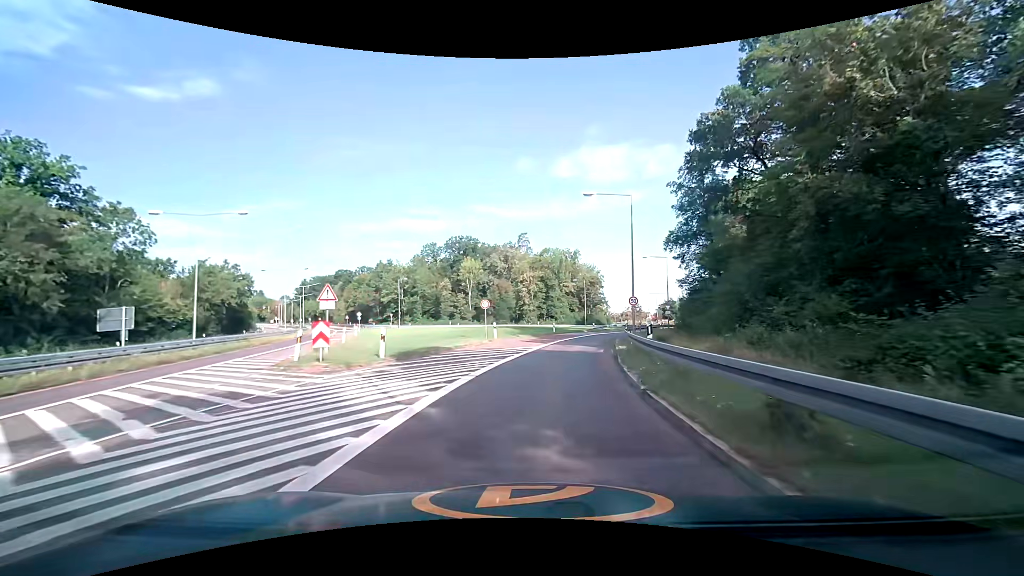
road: trunk_link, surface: asphalt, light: Day
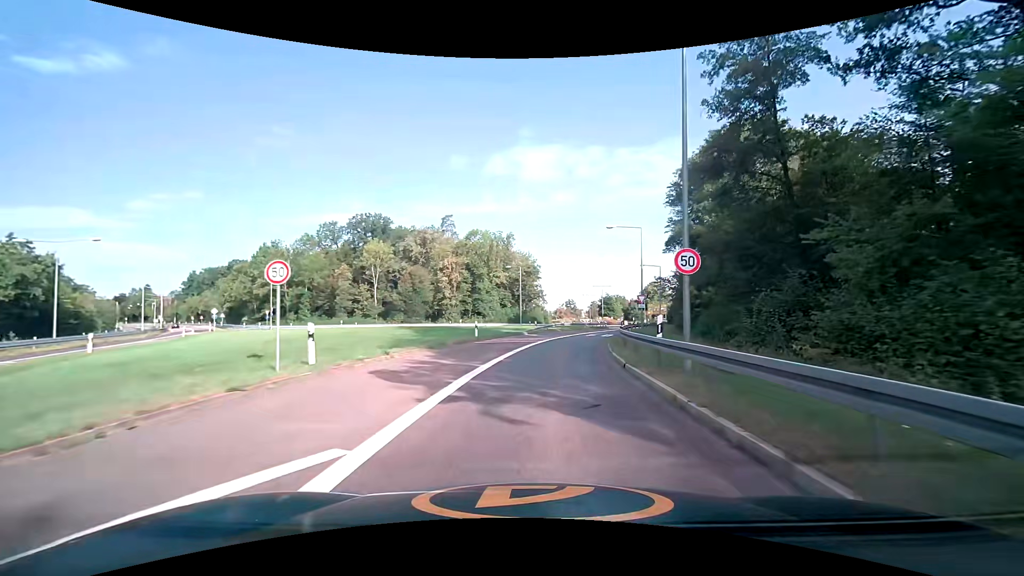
(+1.3, +21.1) m; +8°
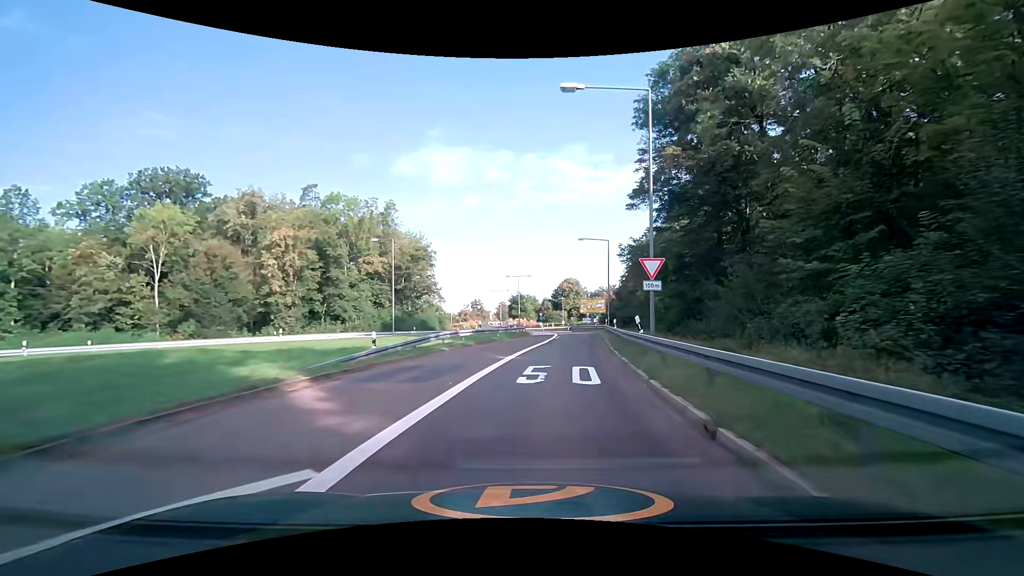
(+2.6, +28.5) m; +10°
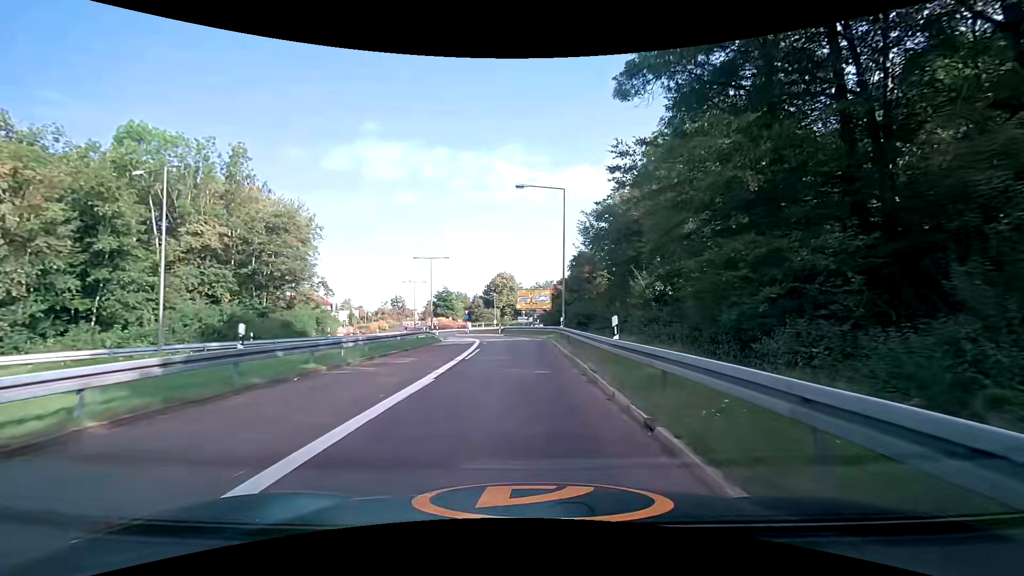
(+2.0, +20.5) m; +8°
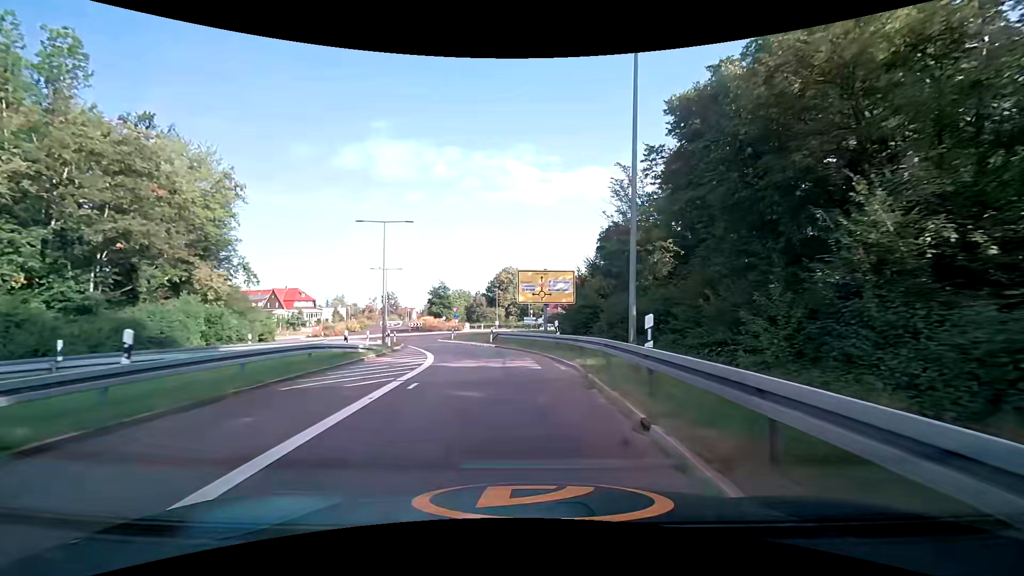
(+0.1, +19.5) m; -1°
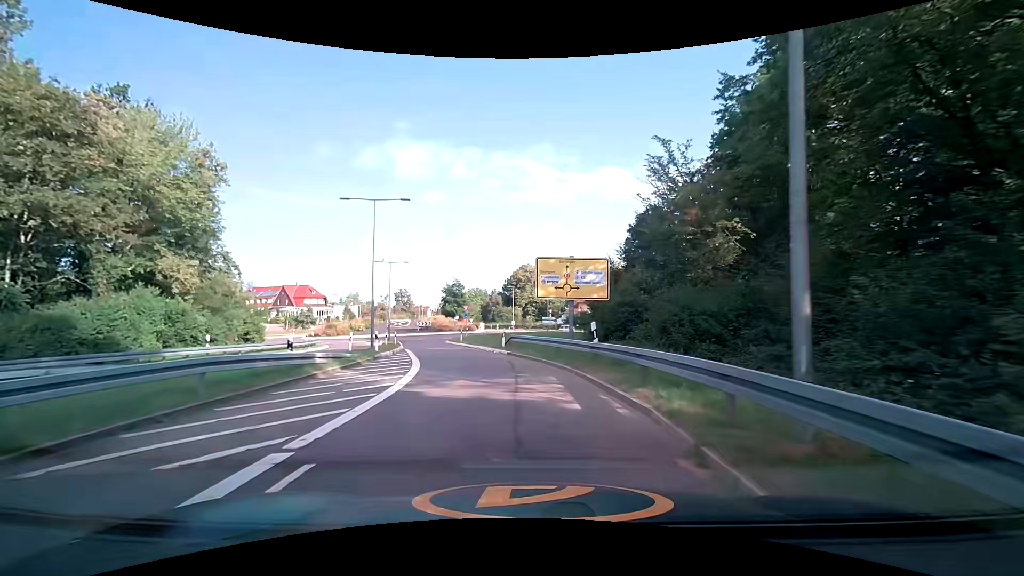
(-0.1, +6.2) m; -1°
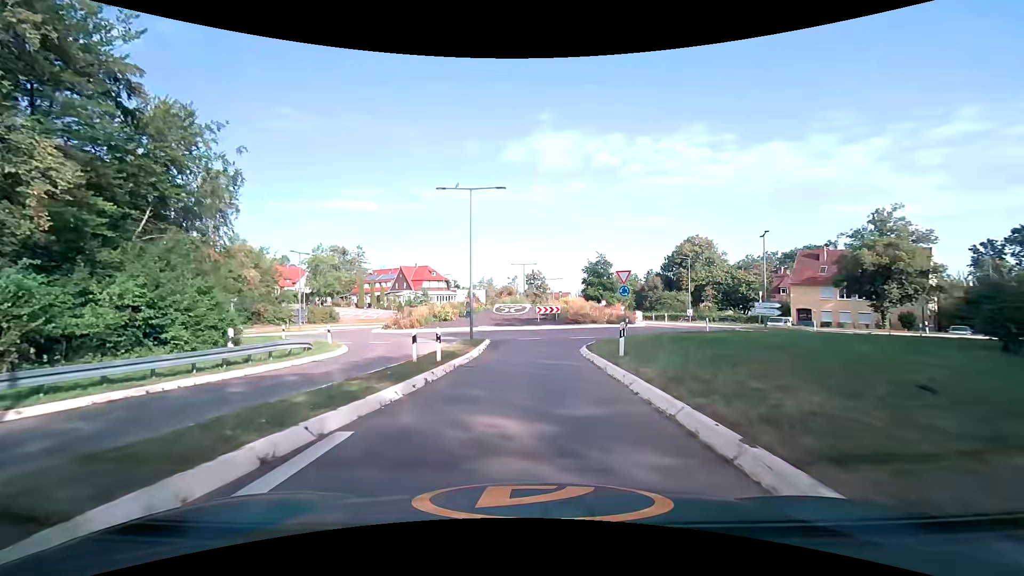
(-3.8, +27.3) m; -17°
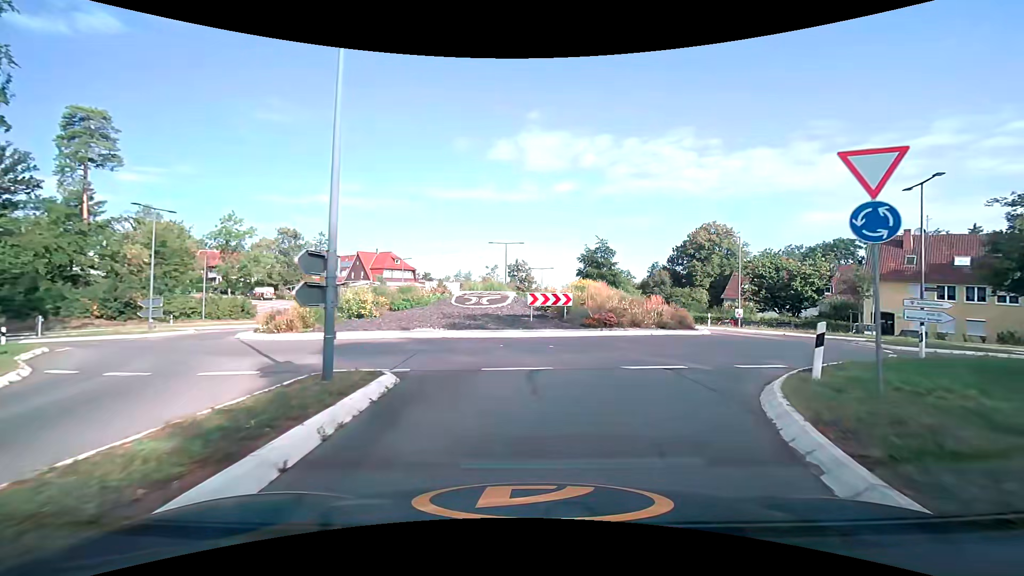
(-0.3, +18.6) m; +1°
